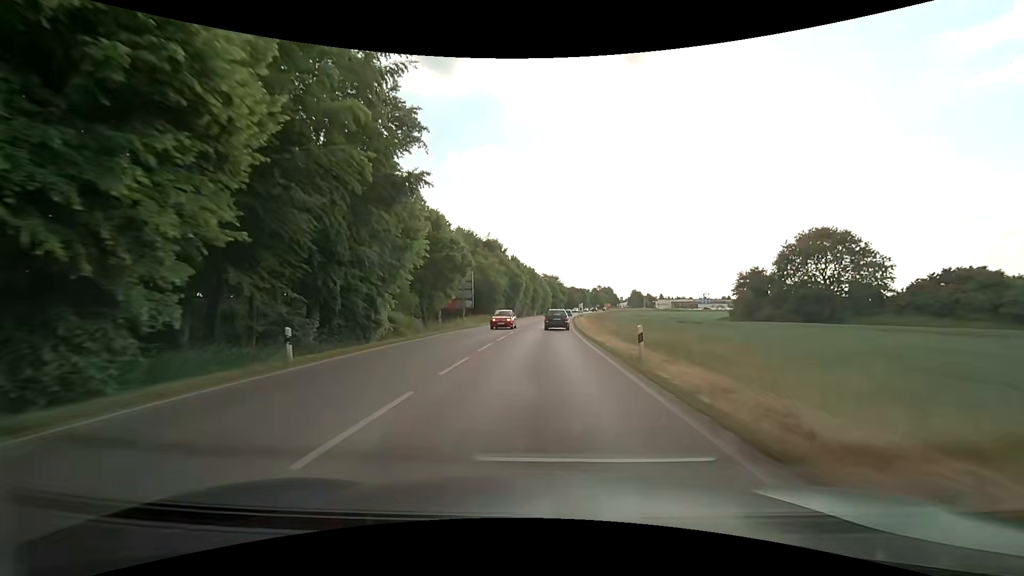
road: secondary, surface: asphalt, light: Day
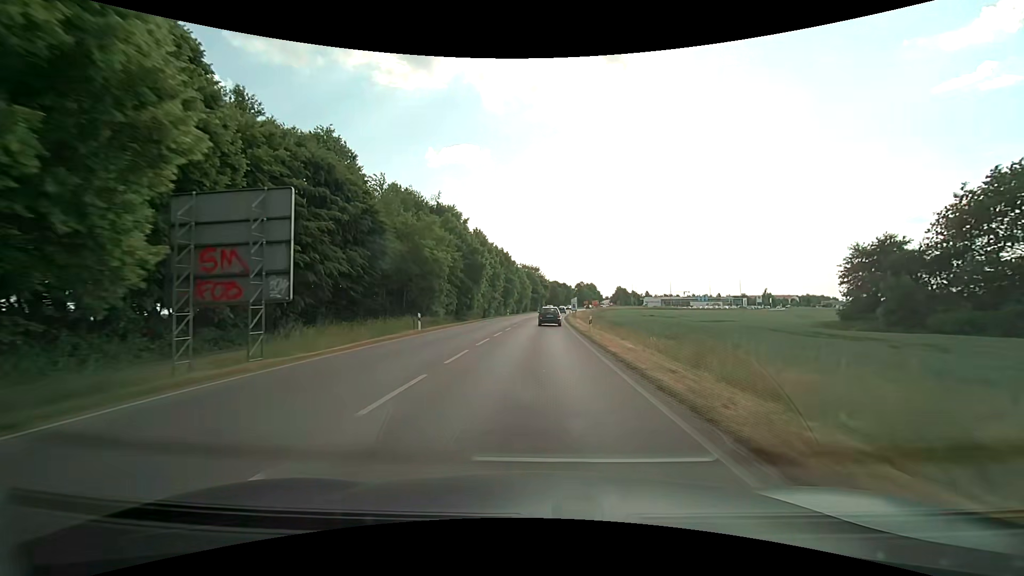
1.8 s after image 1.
(+0.9, +34.1) m; +3°
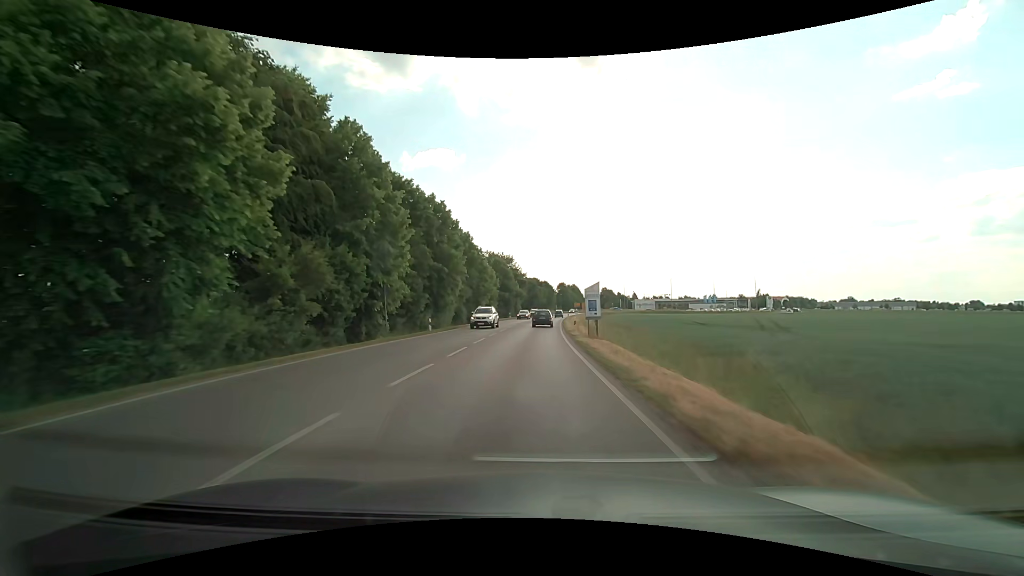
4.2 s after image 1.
(+1.1, +45.5) m; +3°
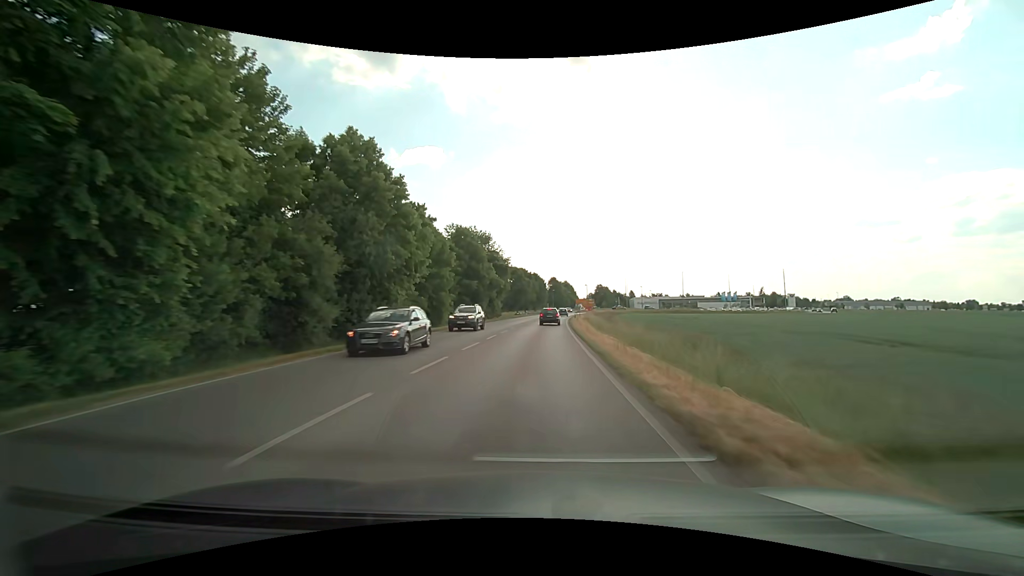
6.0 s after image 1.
(+0.2, +34.3) m; +1°
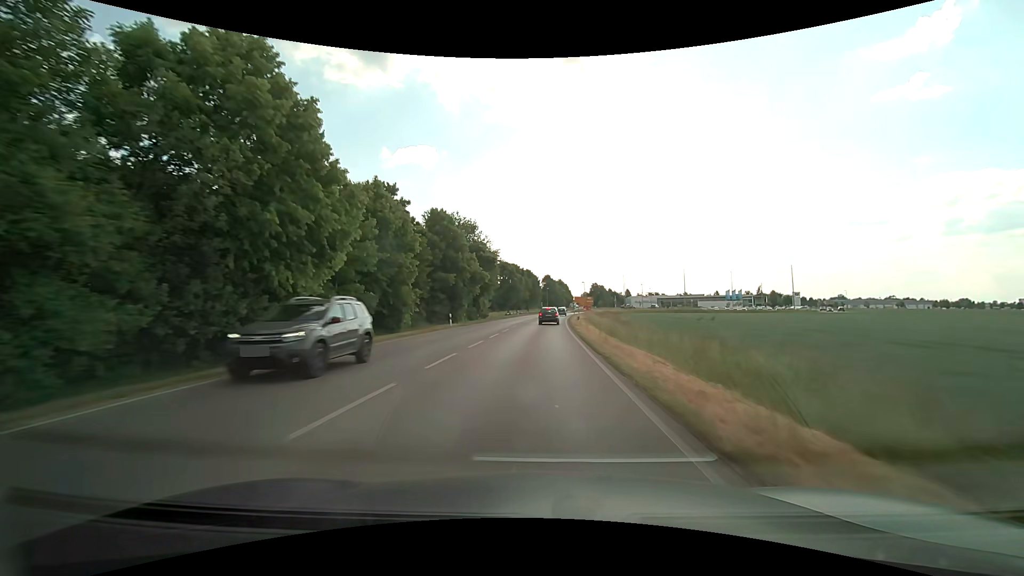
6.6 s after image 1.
(+0.1, +11.1) m; +1°
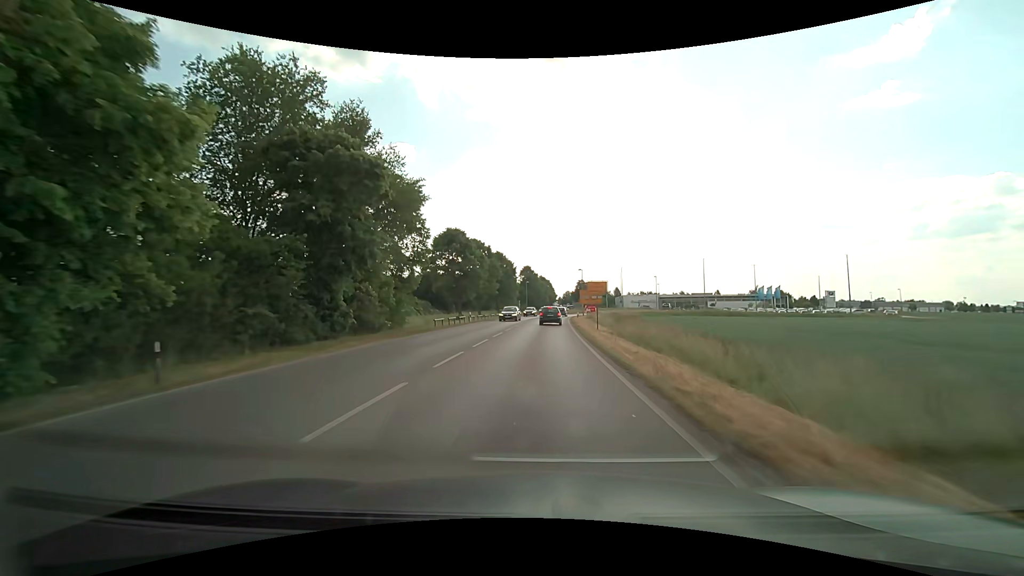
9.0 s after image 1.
(+0.7, +41.6) m; +2°
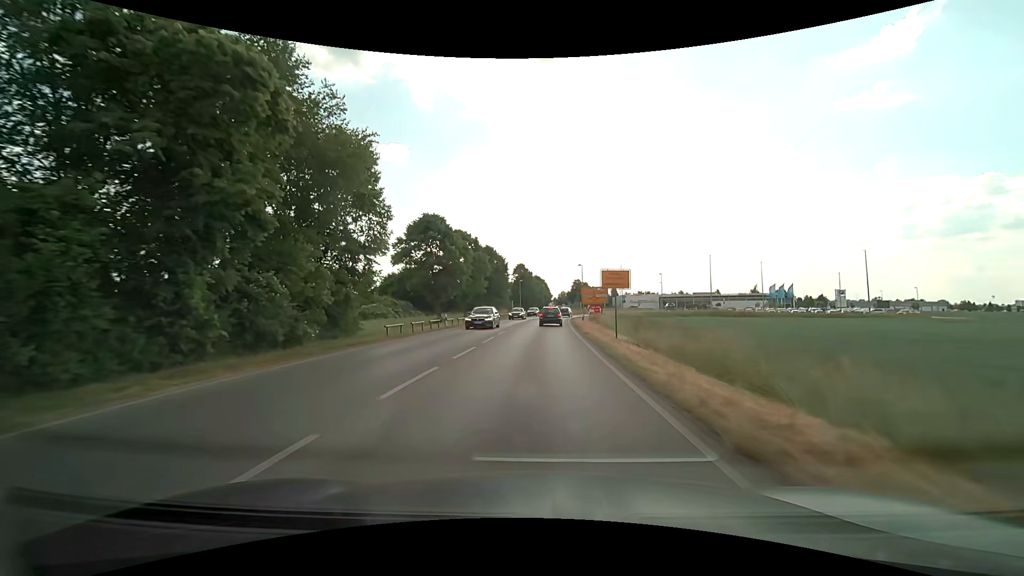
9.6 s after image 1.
(0.0, +9.6) m; 0°
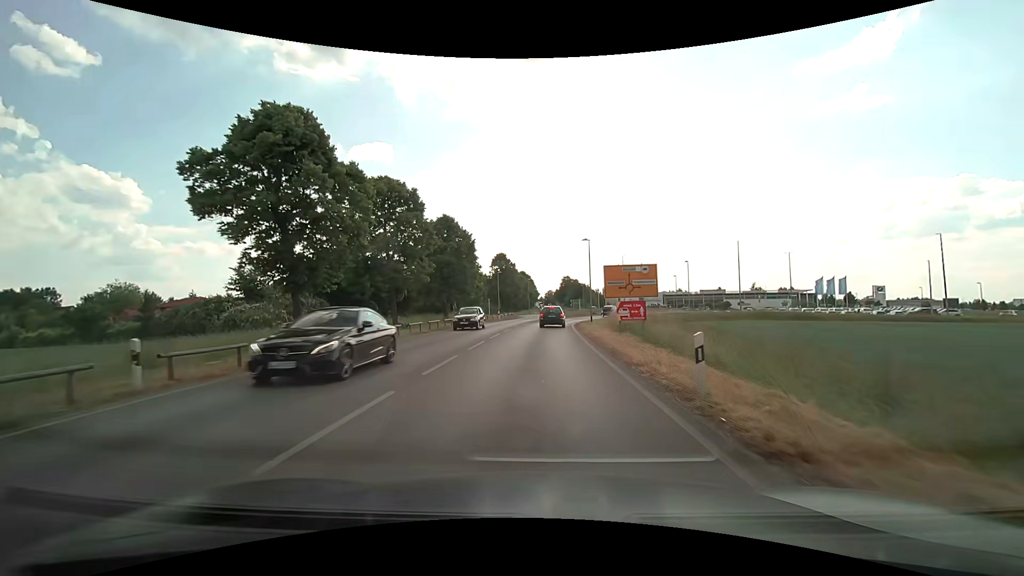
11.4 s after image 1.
(+0.4, +26.8) m; +1°
(0, +10) (0, +20) (+1, +30) (+1, +40) (+3, +50) (+5, +59) (+9, +69) (+16, +76) (+23, +83) (+28, +92) m
